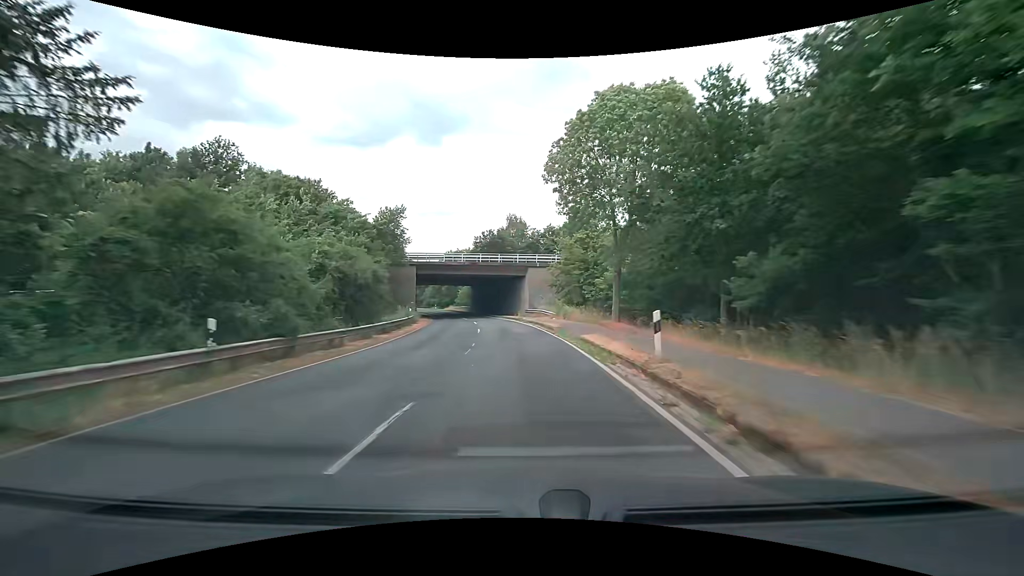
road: tertiary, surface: asphalt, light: Day
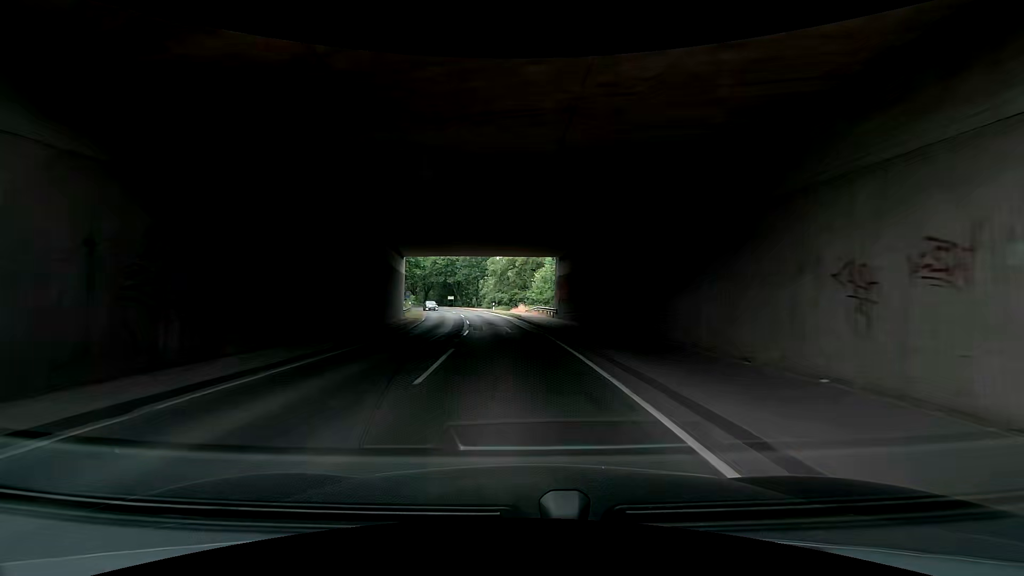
(-4.4, +53.5) m; -11°
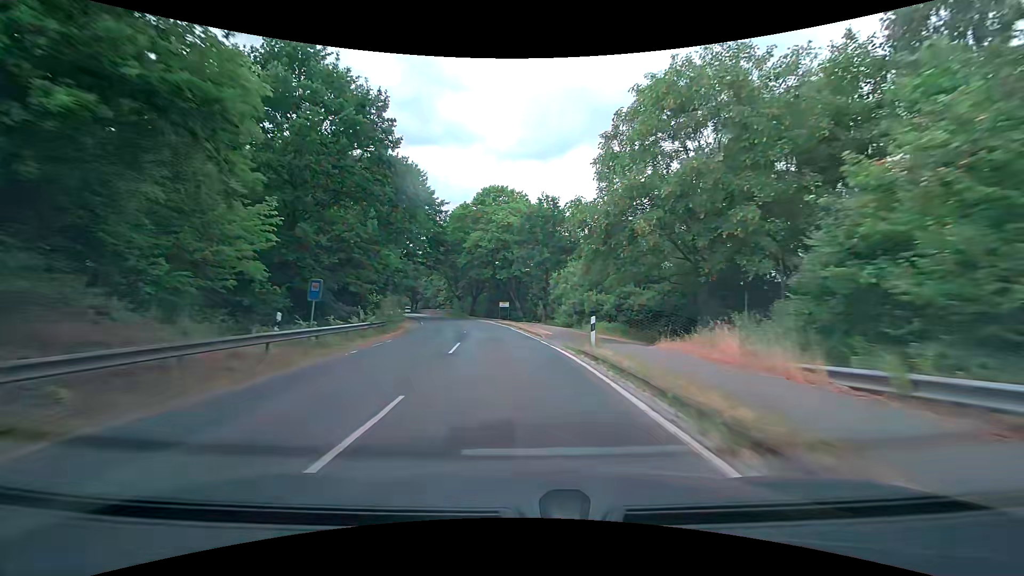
(-0.7, +43.3) m; -7°
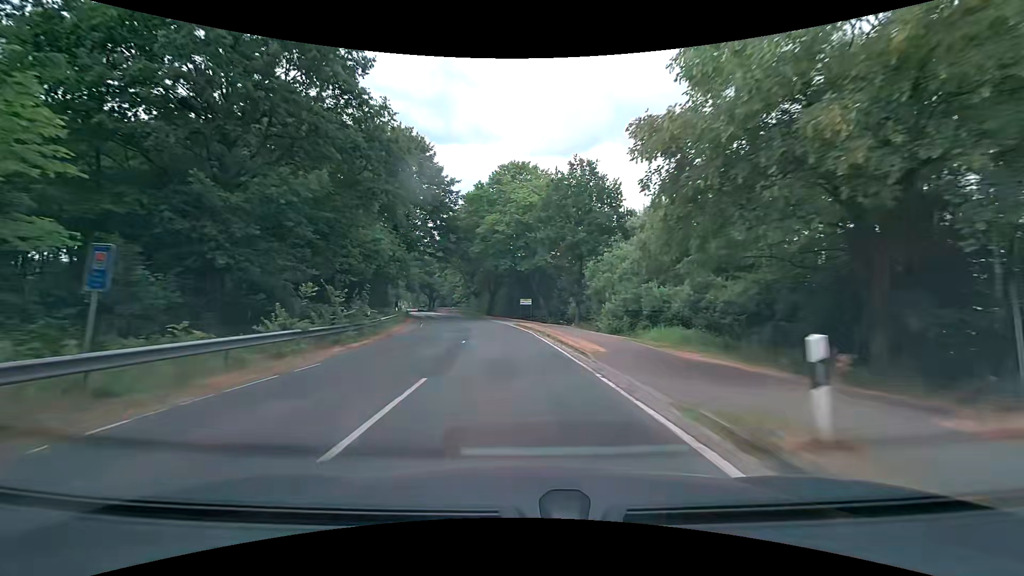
(-0.7, +10.9) m; -5°
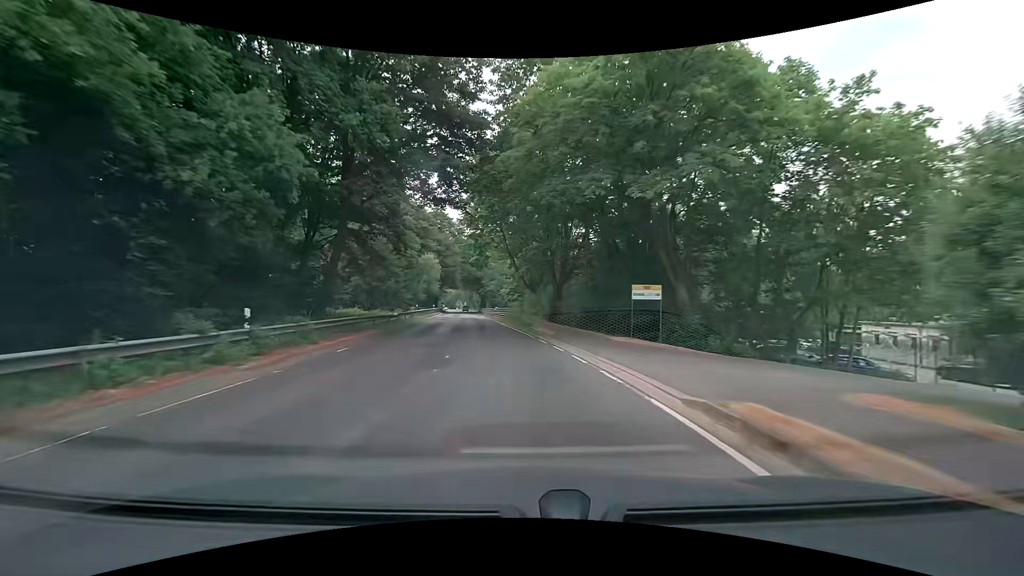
(-1.9, +32.9) m; -7°
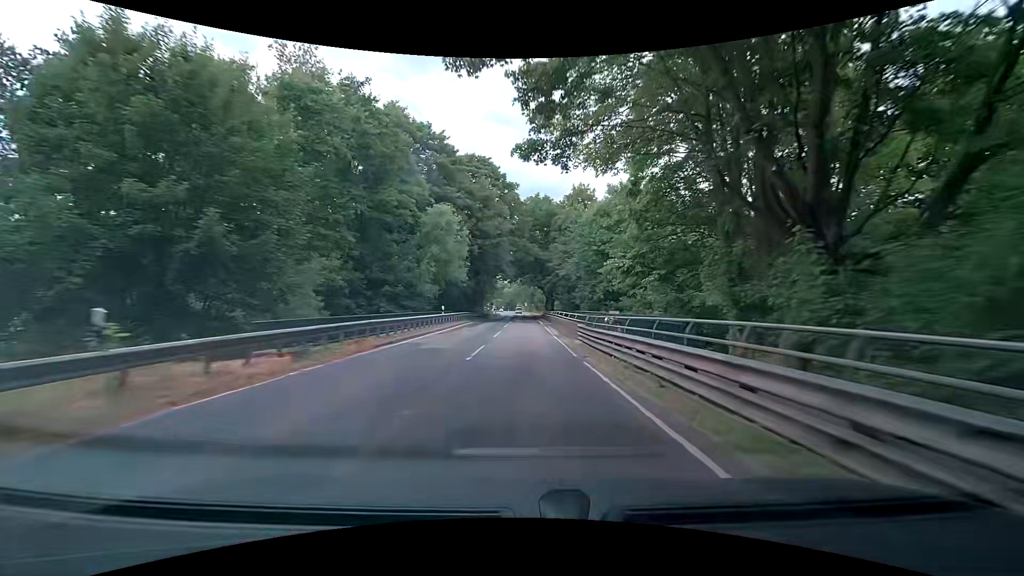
(-4.1, +43.4) m; -9°
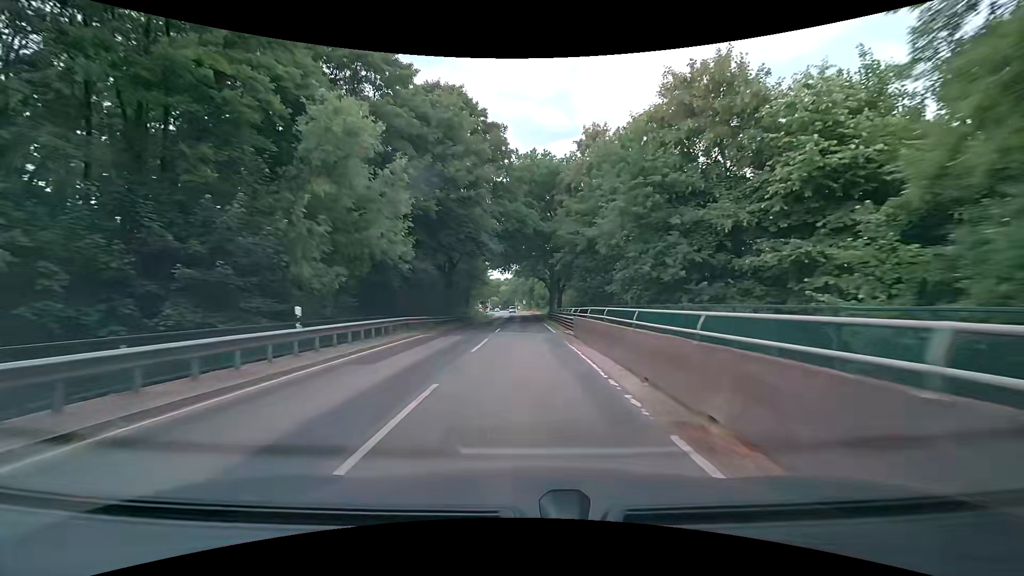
(+0.4, +21.9) m; +1°
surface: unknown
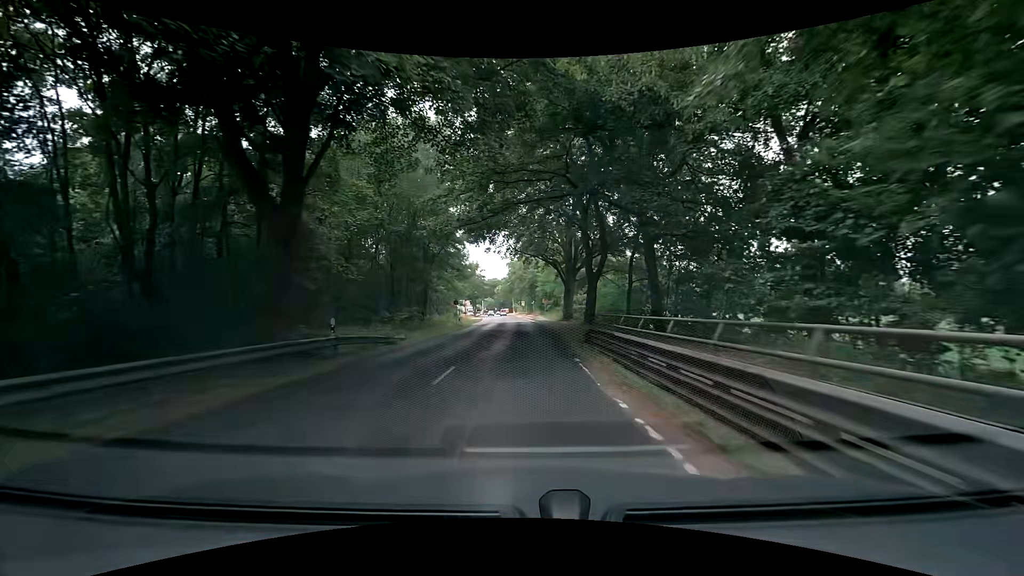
(+0.3, +31.6) m; 0°
(0, +10) (0, +20) (0, +30) (0, +40) (0, +50) (-1, +60) (-1, +70) (-2, +80) (-2, +90) (-3, +100) m
